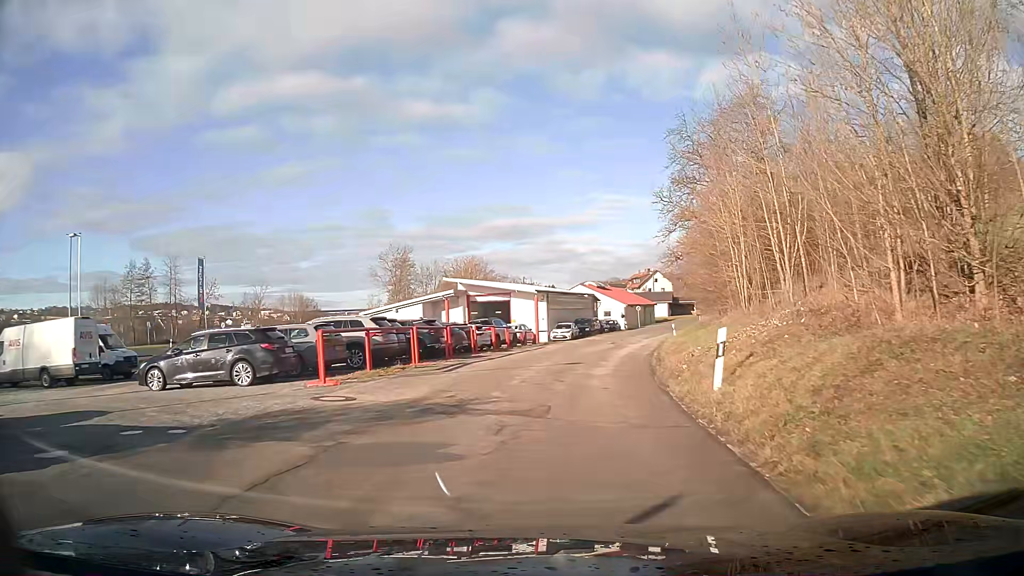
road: tertiary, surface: asphalt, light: Day
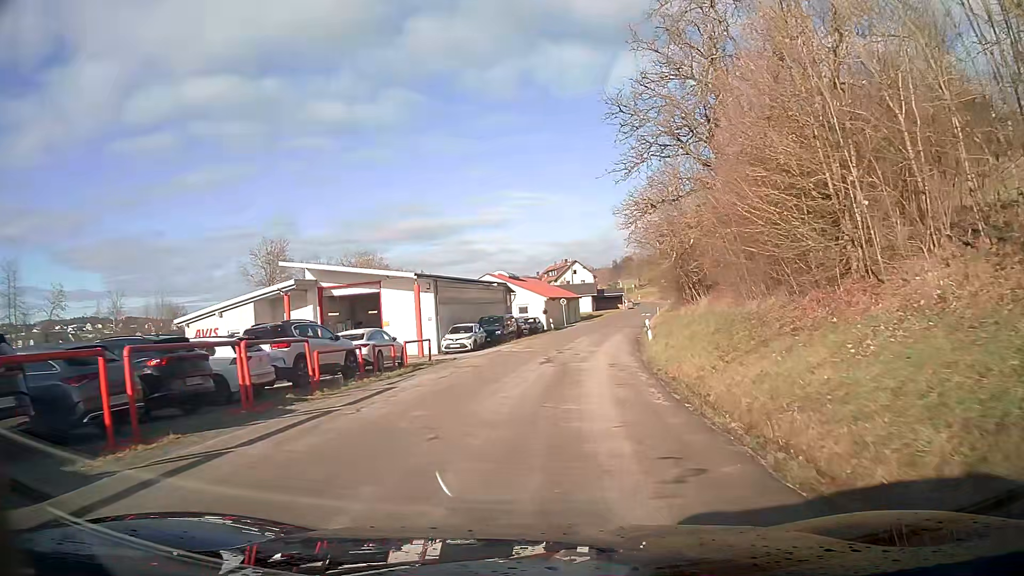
(+1.3, +20.0) m; +7°
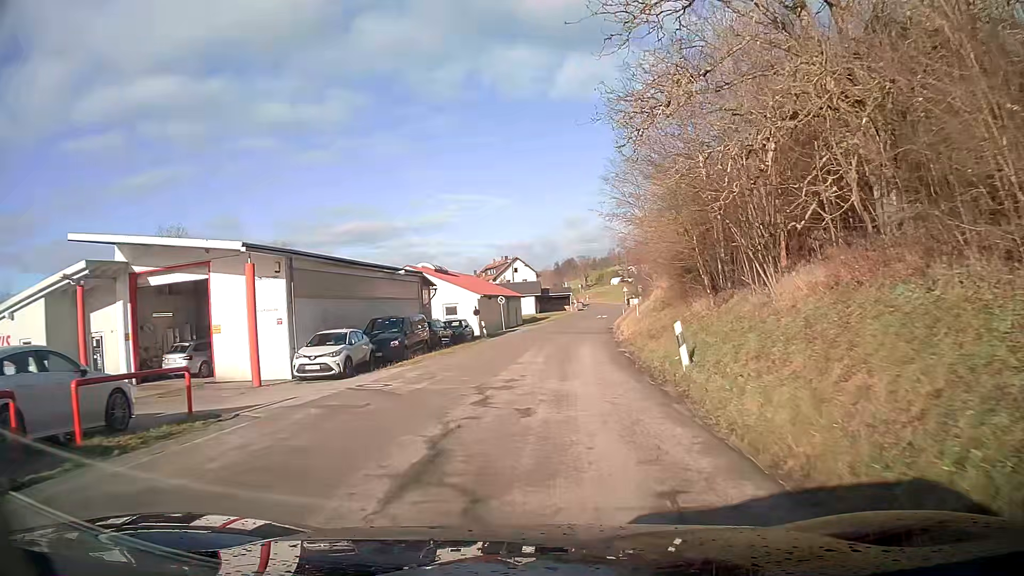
(+0.7, +15.0) m; +5°
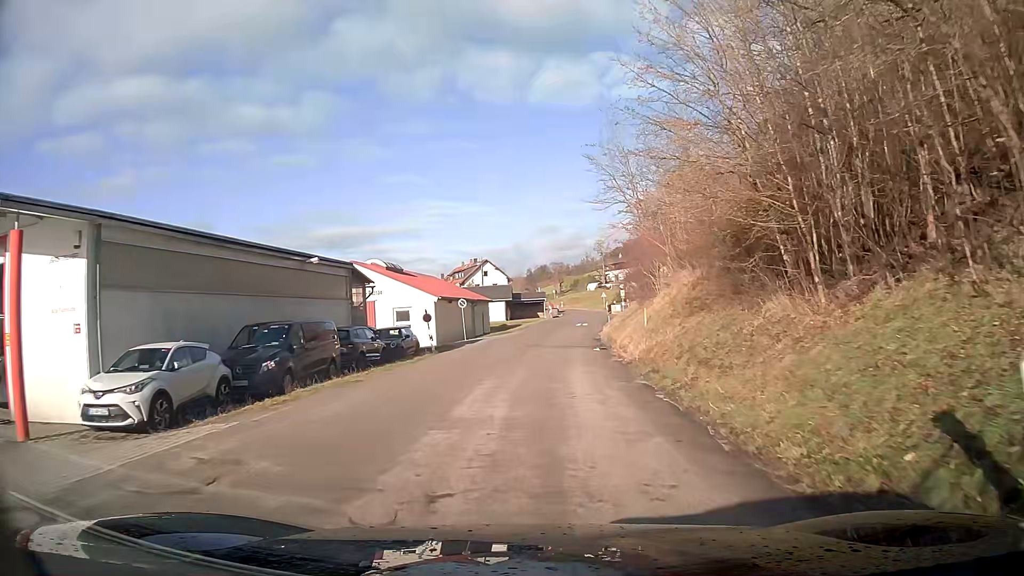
(+0.1, +10.0) m; +2°
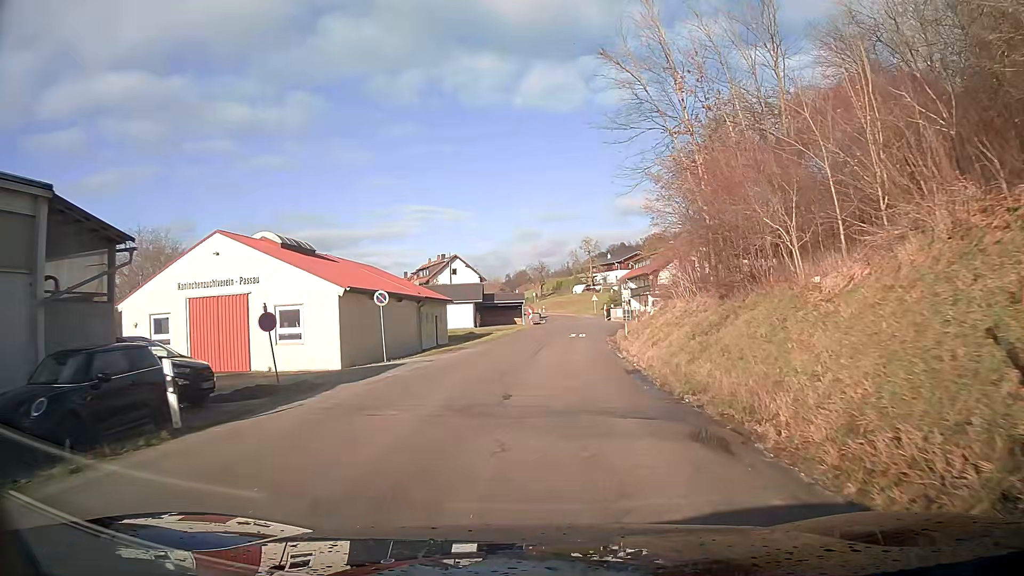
(+0.5, +19.7) m; +3°
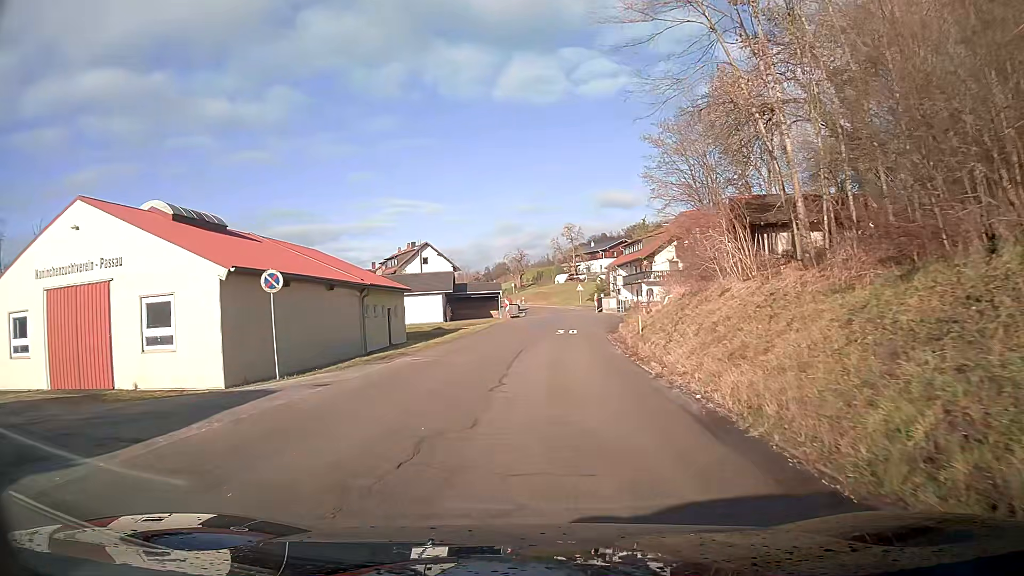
(+0.1, +9.8) m; +2°
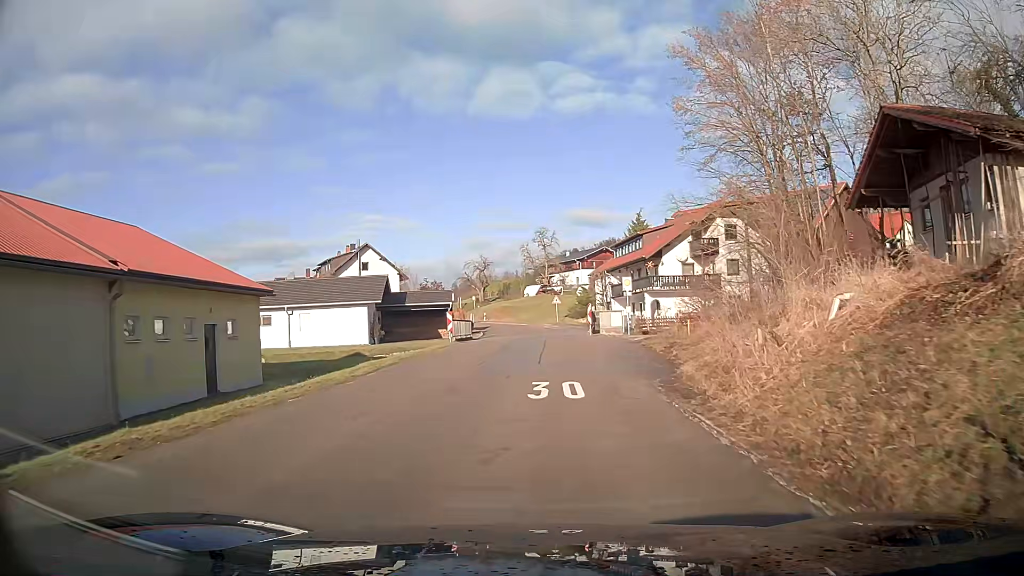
(+0.4, +19.6) m; +2°
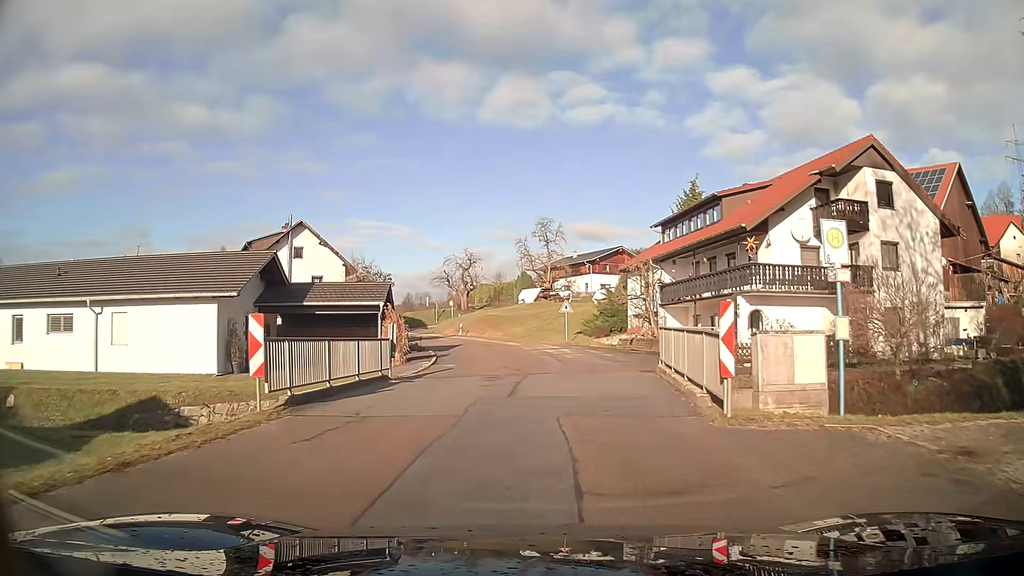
(0.0, +24.2) m; 0°
(0, +10) (+1, +20) (0, +30) (-1, +40) (-5, +49) (-10, +58) (-15, +67) (-20, +75) (-24, +84) (-29, +93) m
